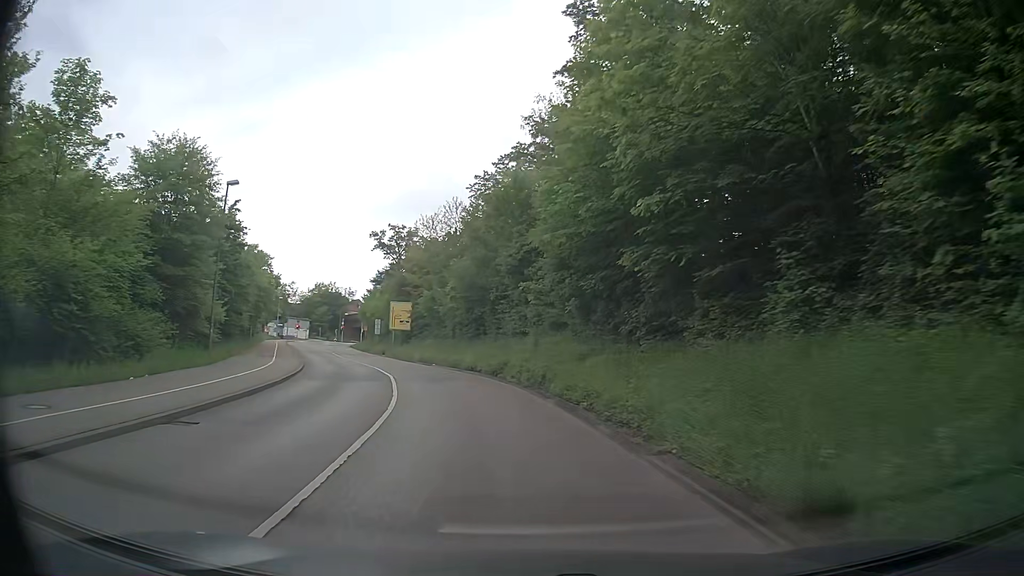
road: secondary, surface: asphalt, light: Day
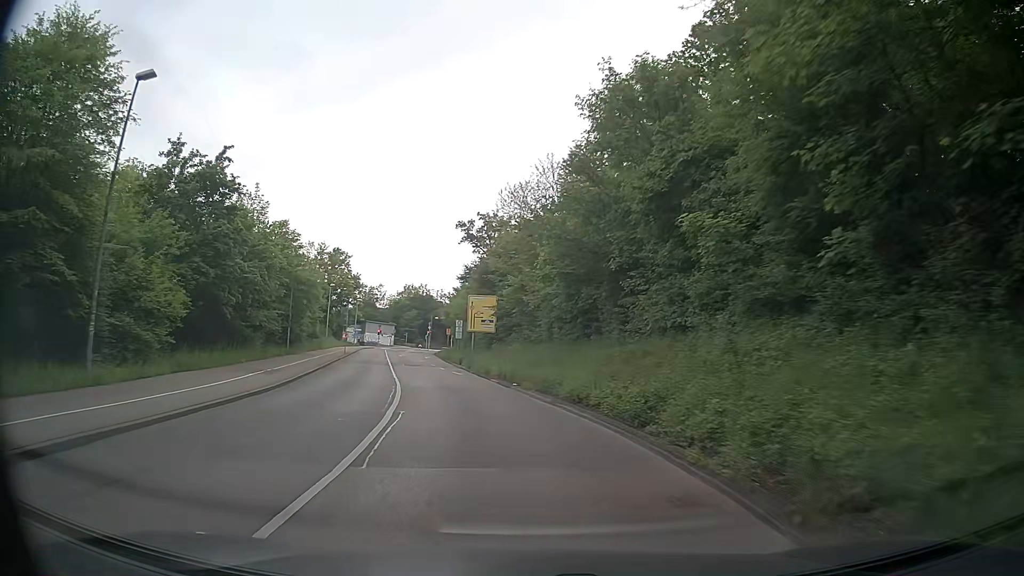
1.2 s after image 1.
(-1.2, +15.2) m; -10°
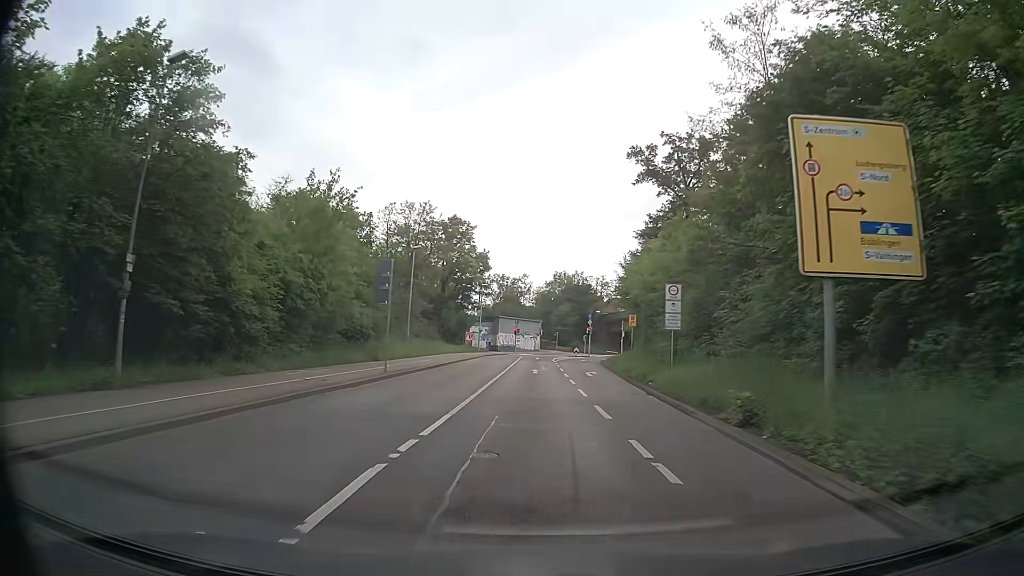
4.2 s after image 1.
(-5.5, +37.5) m; -13°
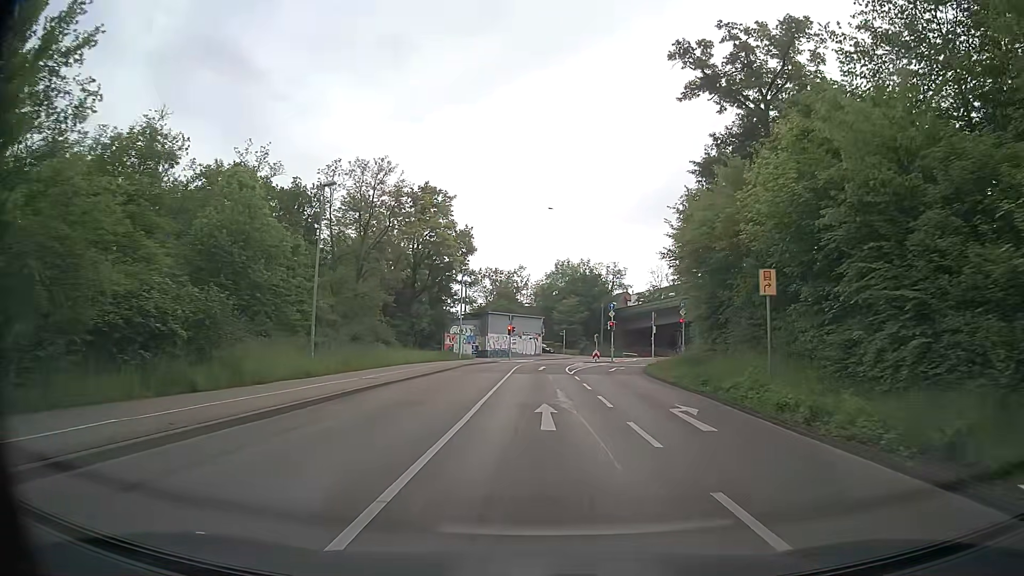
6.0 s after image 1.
(0.0, +21.8) m; 0°
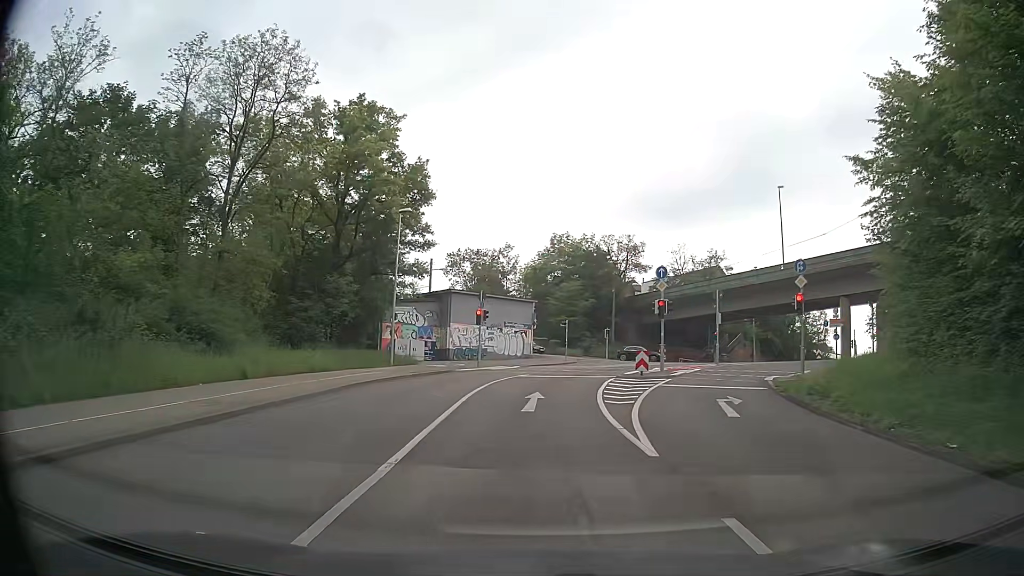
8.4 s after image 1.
(+0.4, +25.1) m; +1°
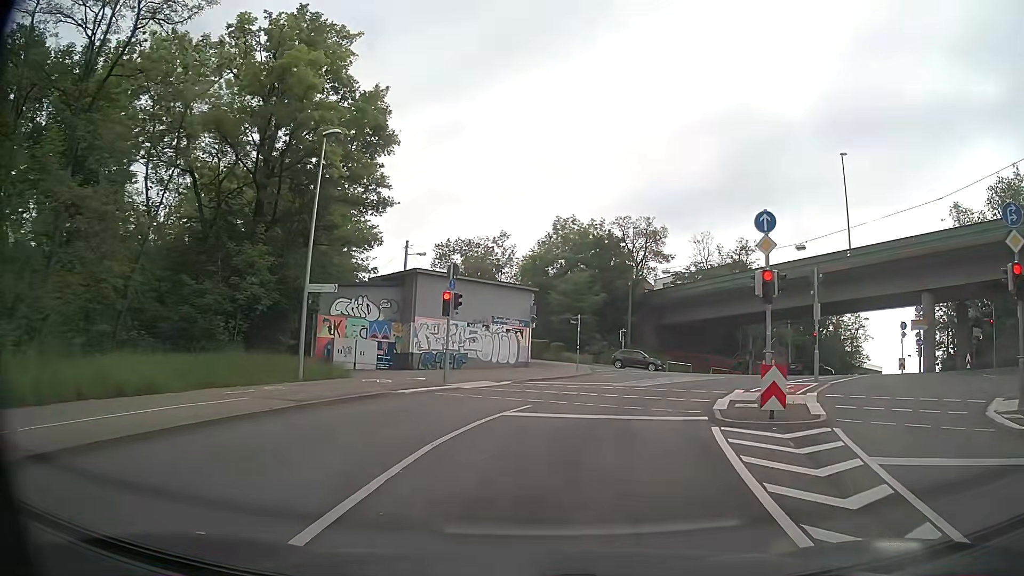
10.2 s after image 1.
(0.0, +13.6) m; 0°
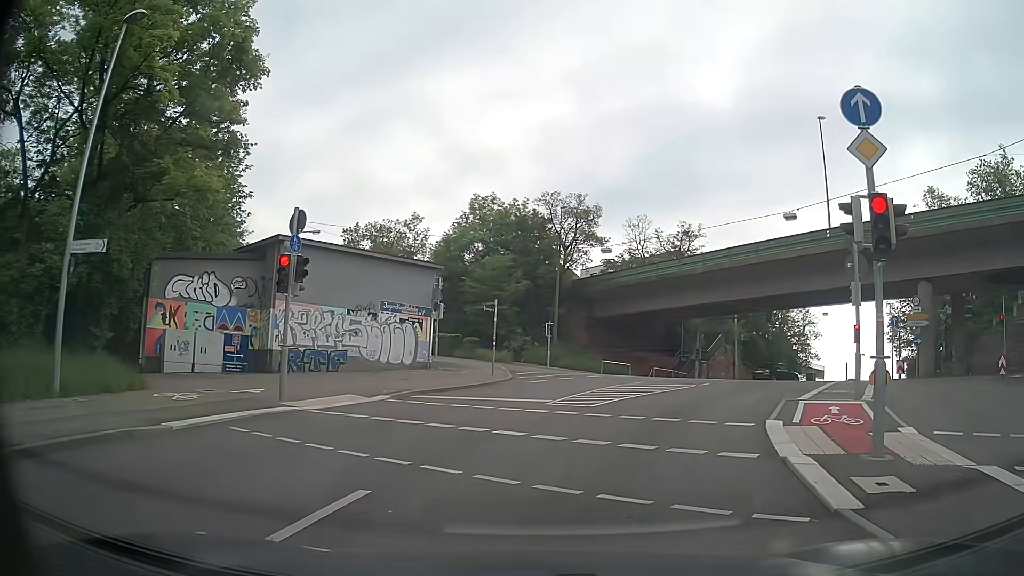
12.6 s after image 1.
(+0.5, +8.4) m; +9°
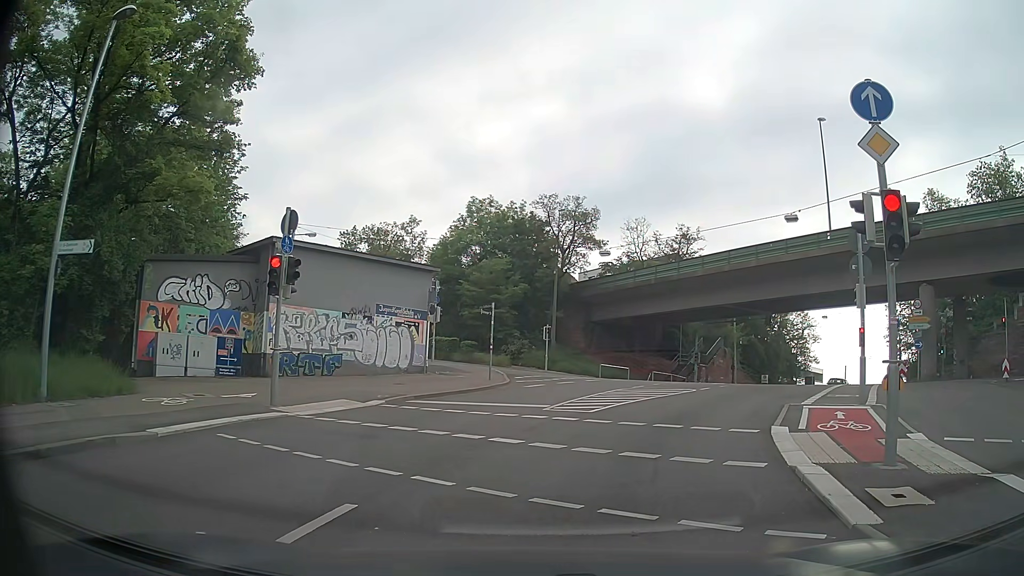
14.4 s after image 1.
(0.0, +0.4) m; 0°
